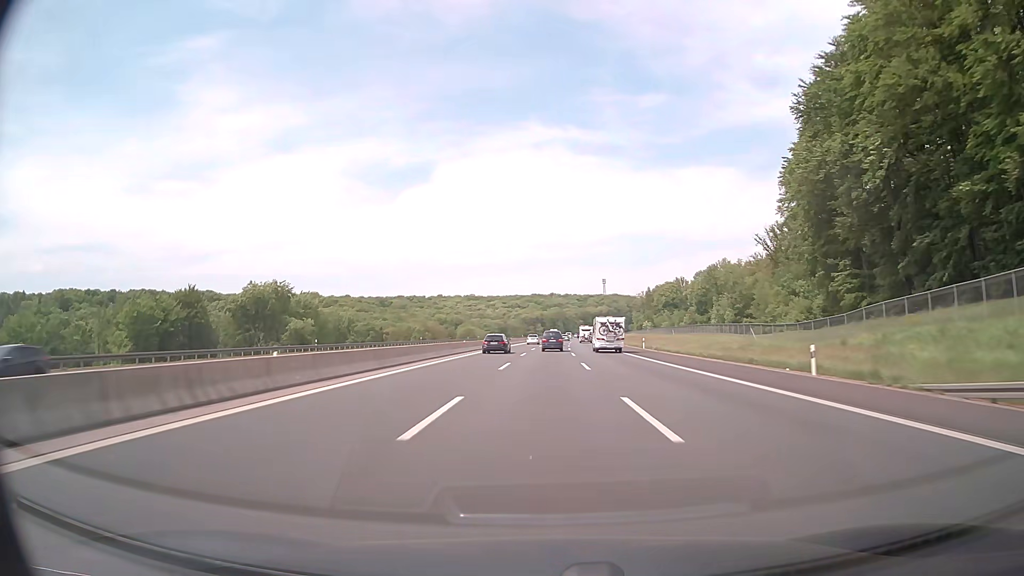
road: motorway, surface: asphalt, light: Day
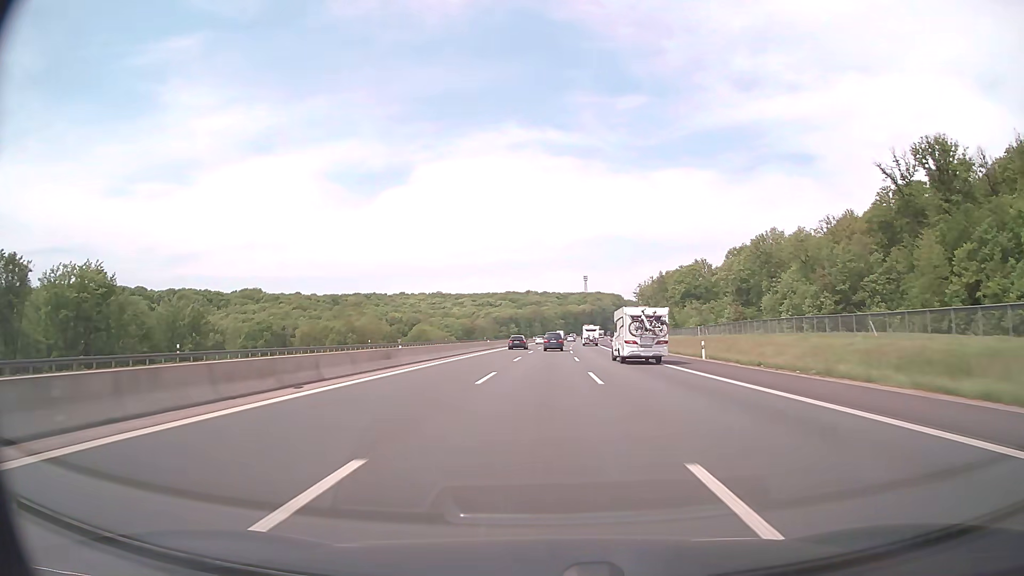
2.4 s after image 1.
(+1.6, +79.8) m; +2°
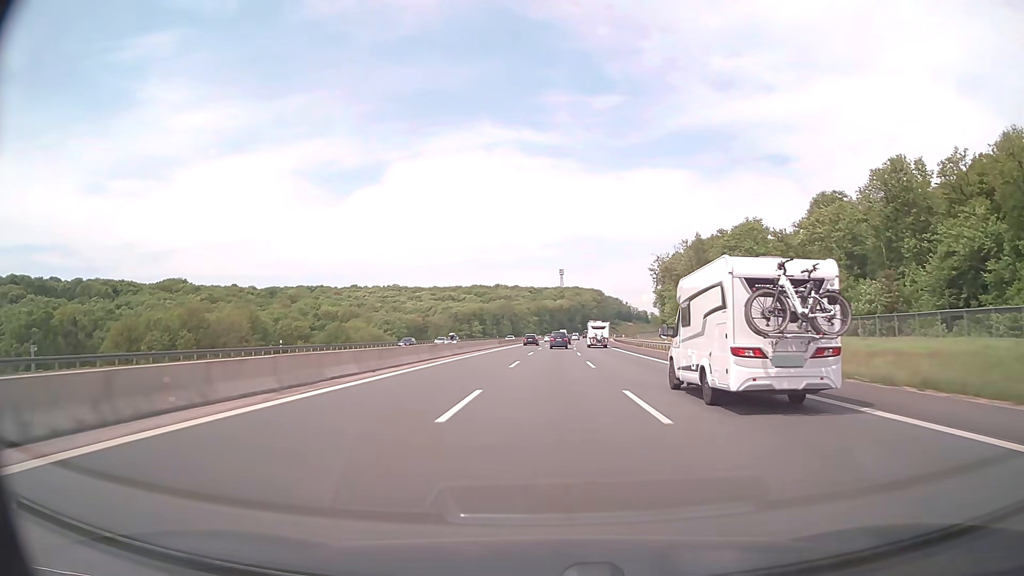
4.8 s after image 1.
(+1.5, +81.2) m; +2°
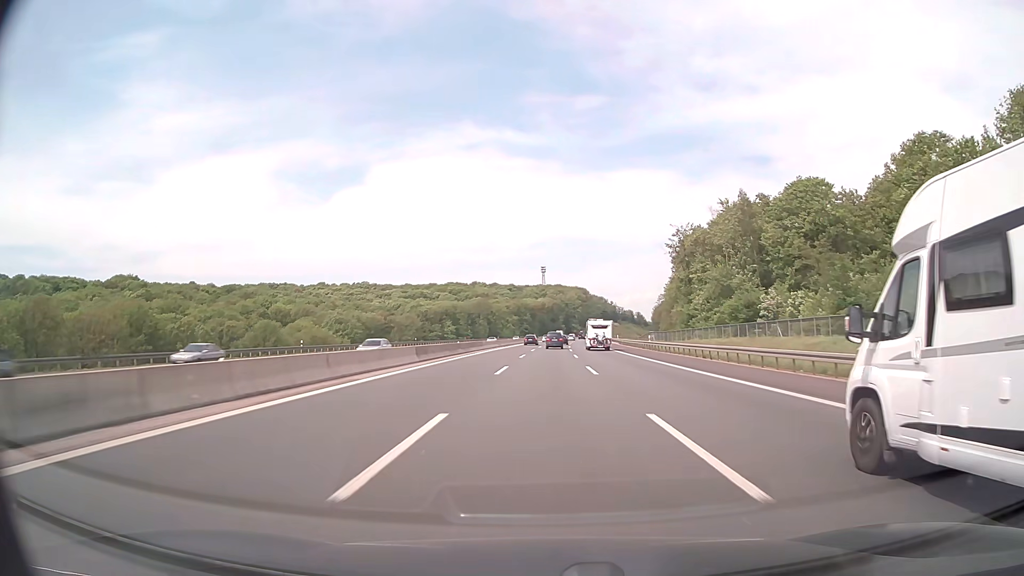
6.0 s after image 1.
(+0.6, +40.9) m; +2°
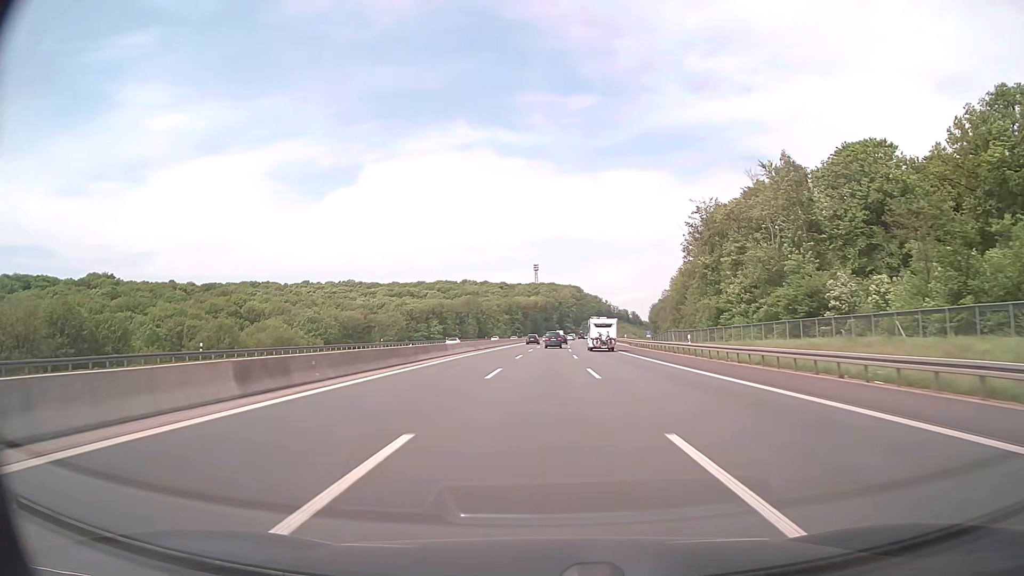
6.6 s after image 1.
(+0.1, +20.5) m; +1°
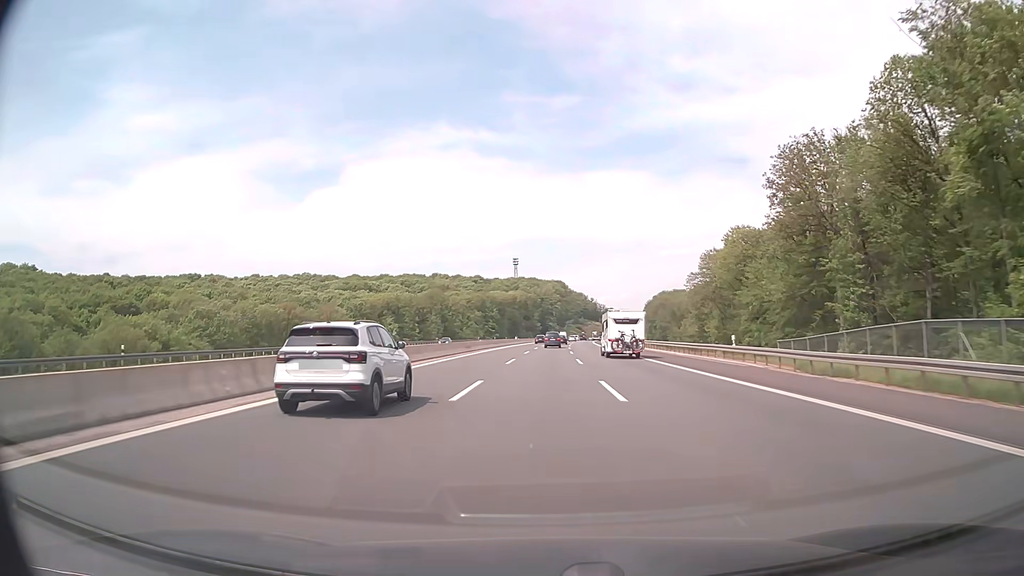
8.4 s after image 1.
(+0.9, +61.6) m; +2°
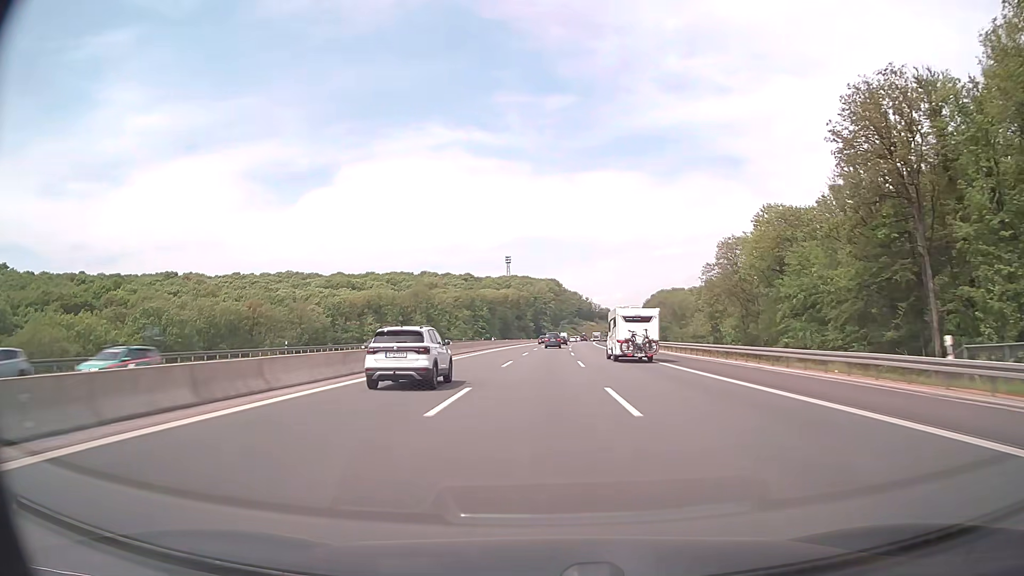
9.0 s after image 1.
(+0.1, +20.6) m; +1°
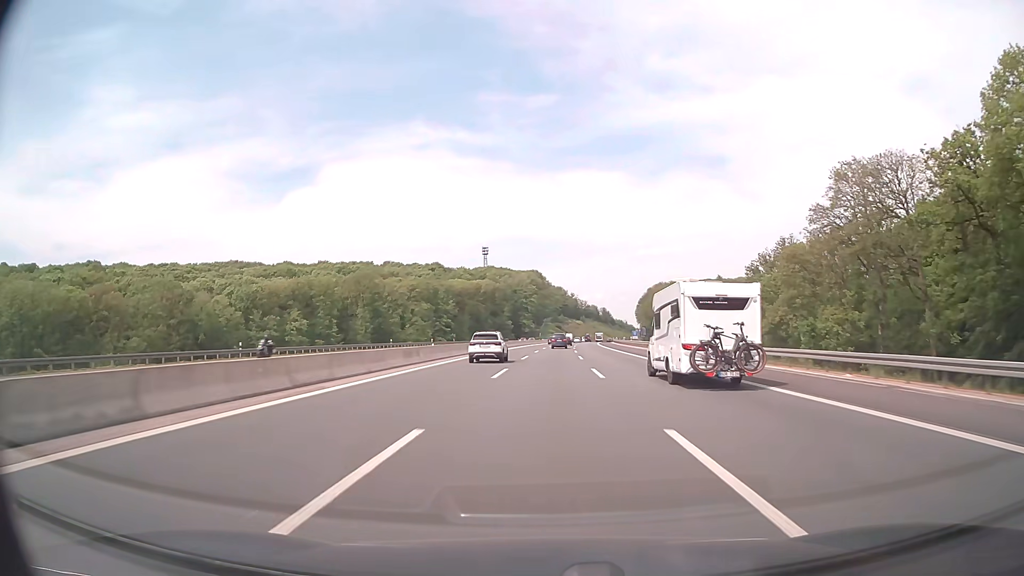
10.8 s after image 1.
(+0.9, +61.8) m; +2°
(0, +10) (0, +20) (0, +30) (0, +40) (+1, +50) (+1, +60) (+1, +70) (+2, +80) (+2, +90) (+3, +100) m
